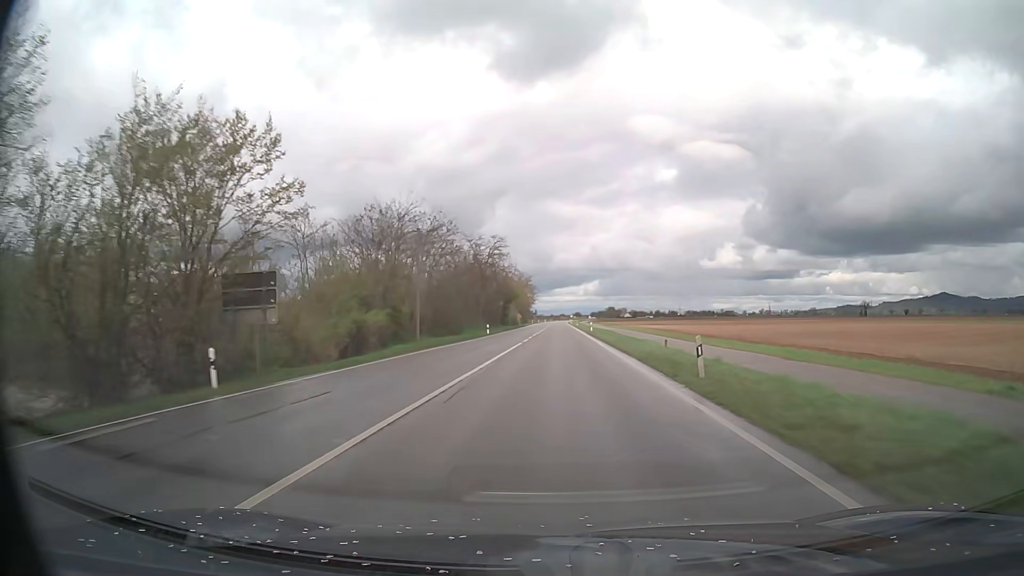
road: primary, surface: asphalt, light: Day
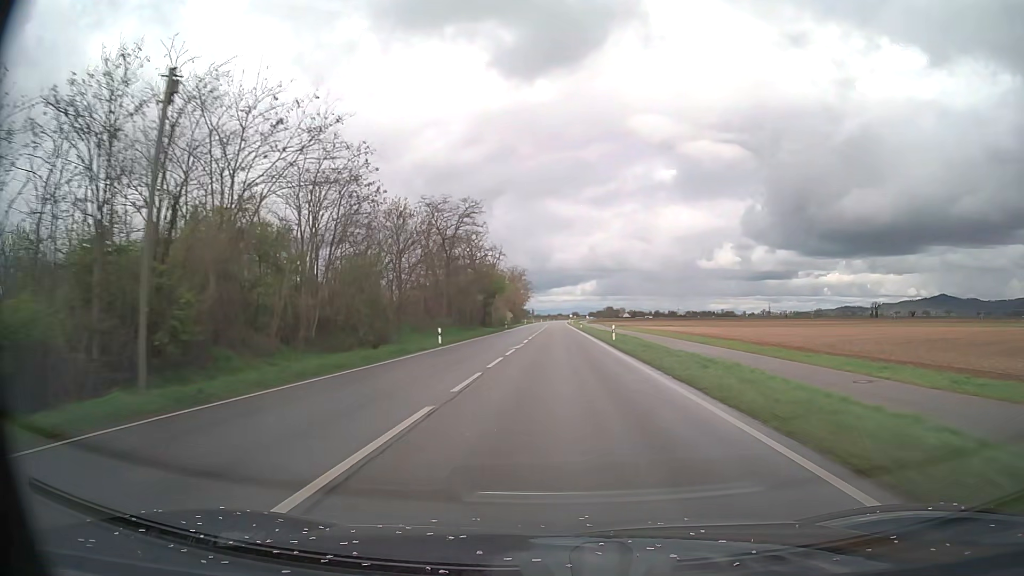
(0.0, +26.5) m; 0°
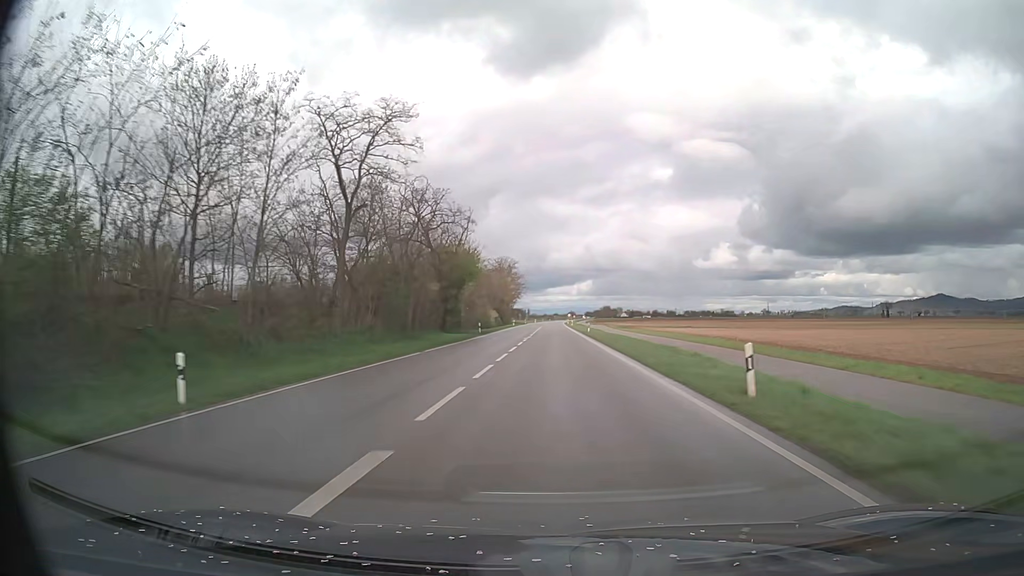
(+0.1, +27.6) m; 0°
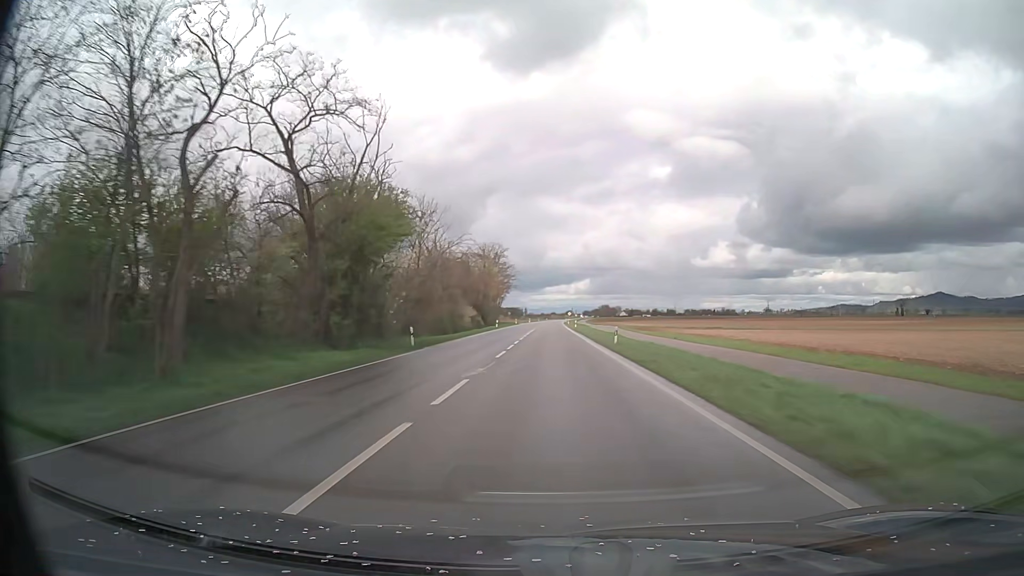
(+0.1, +28.6) m; 0°
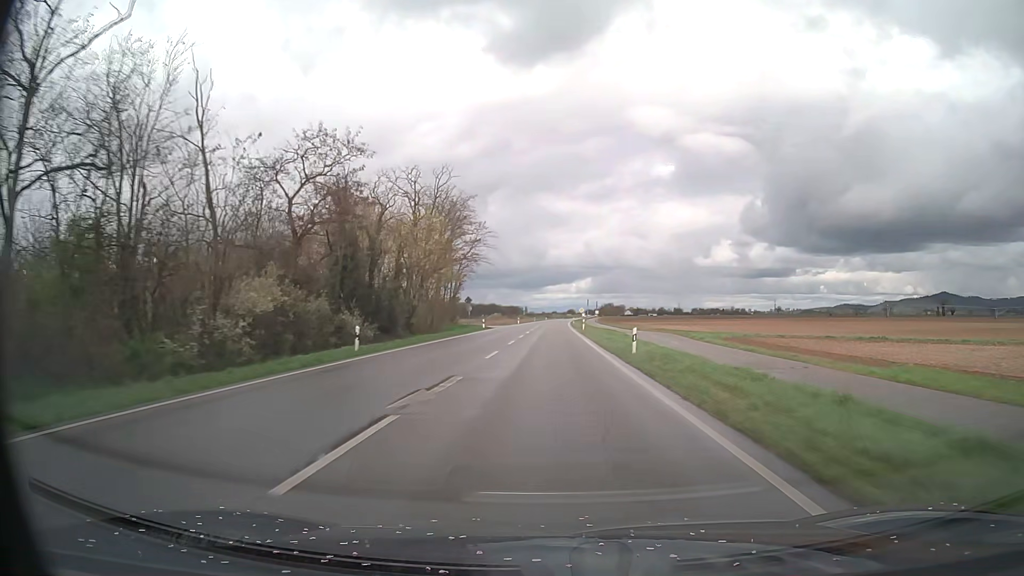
(0.0, +59.6) m; 0°
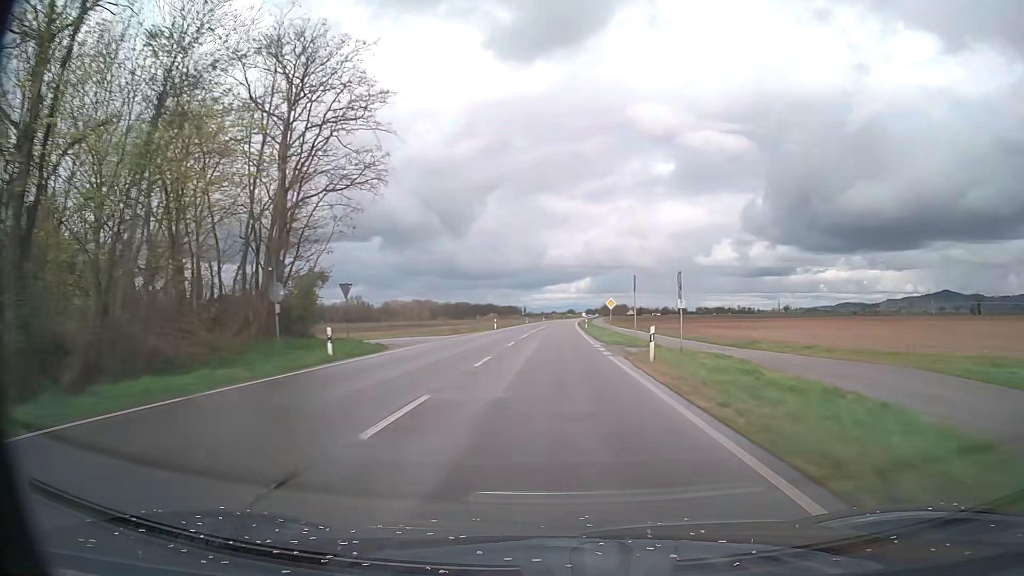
(0.0, +45.8) m; 0°
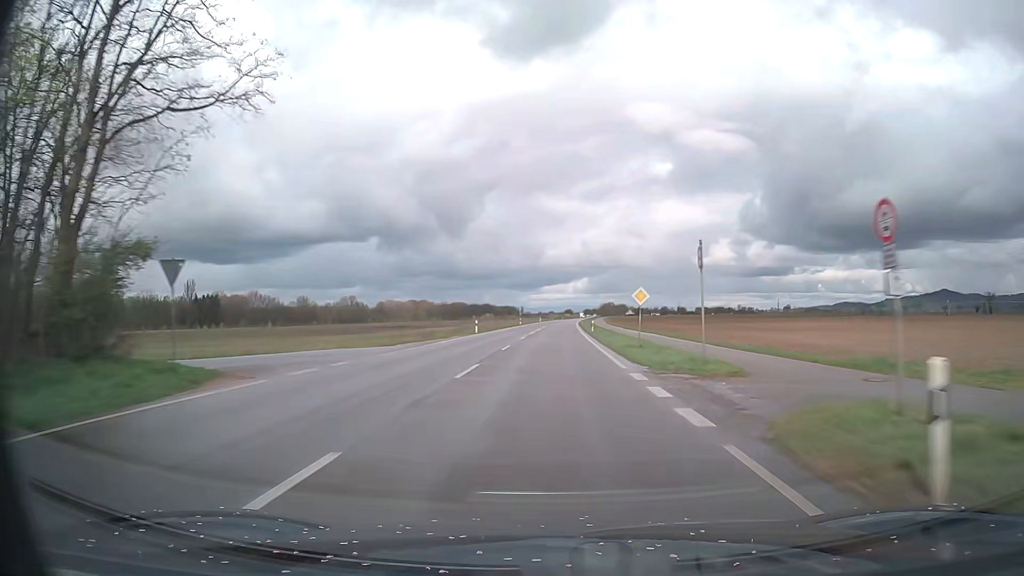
(0.0, +15.4) m; 0°
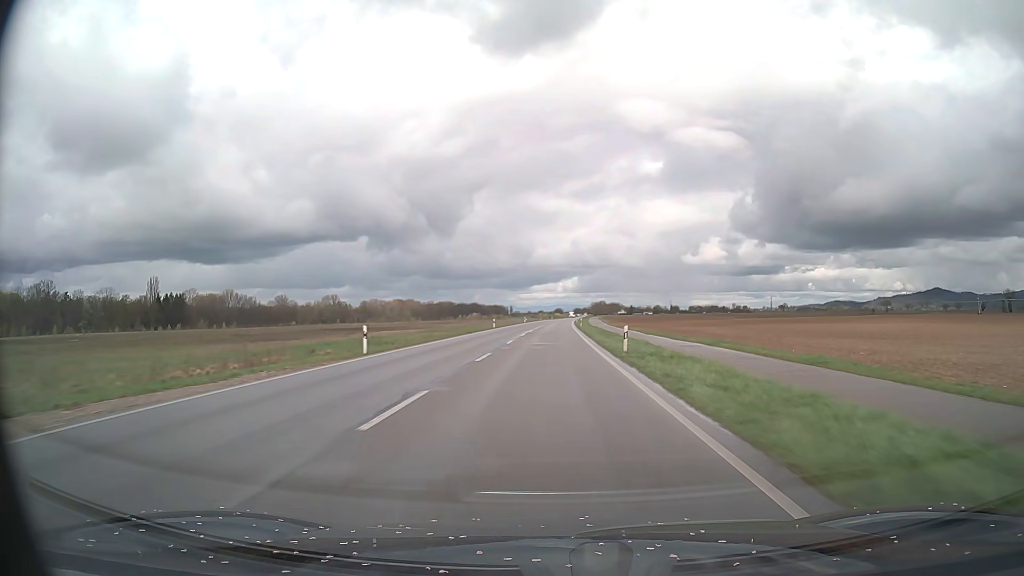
(+0.2, +30.9) m; +1°
(0, +10) (0, +20) (0, +30) (0, +40) (0, +50) (0, +60) (+1, +70) (+1, +80) (+1, +90) (+1, +100) m
